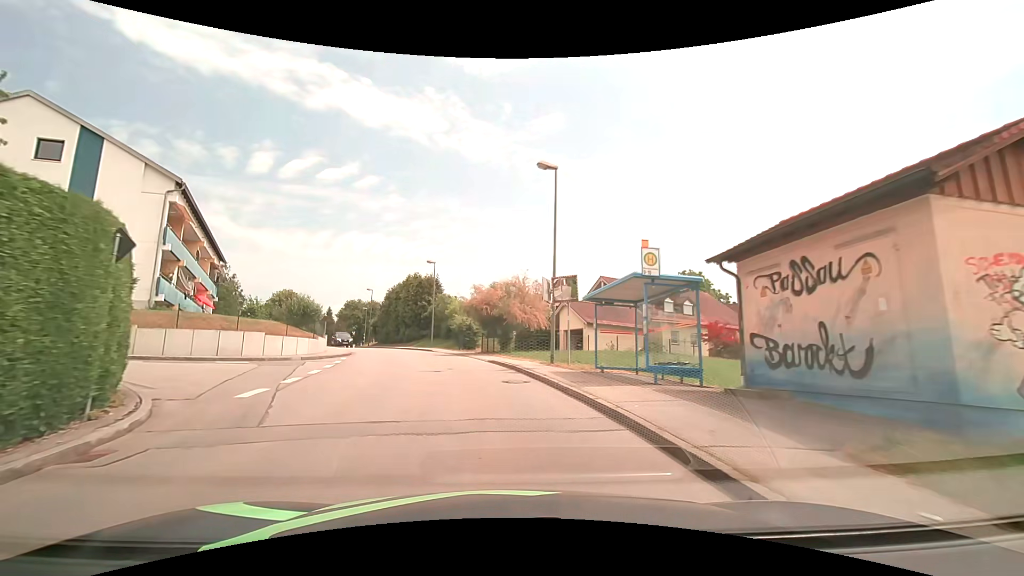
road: unclassified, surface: asphalt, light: Day
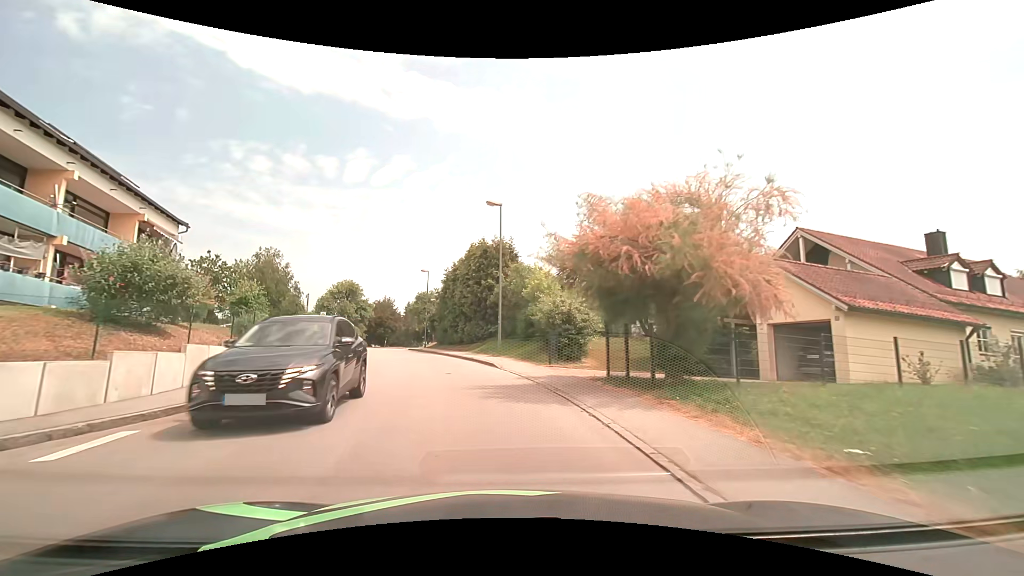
(-1.6, +20.6) m; -10°
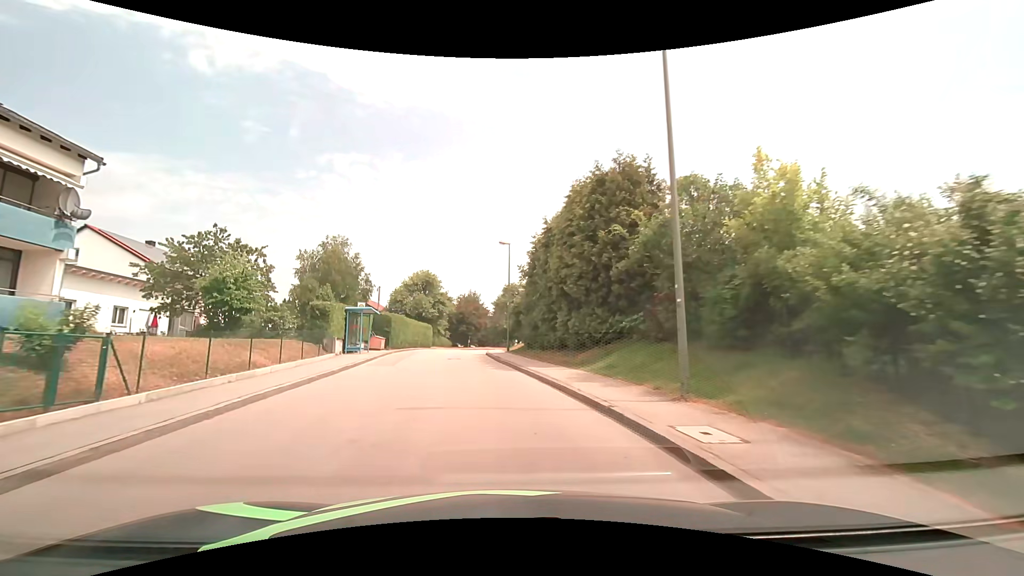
(-1.4, +15.7) m; -10°
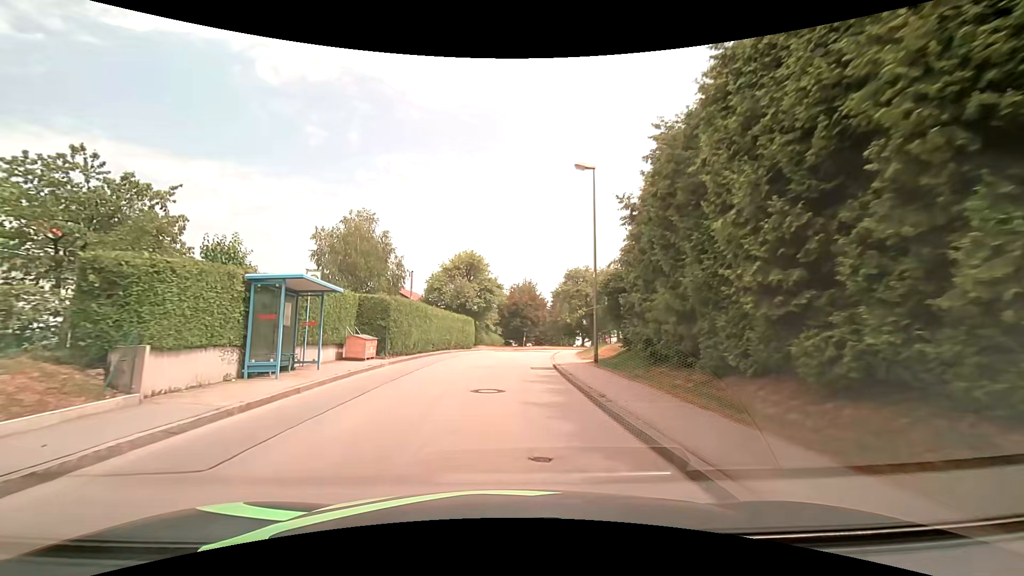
(-1.1, +15.9) m; -7°
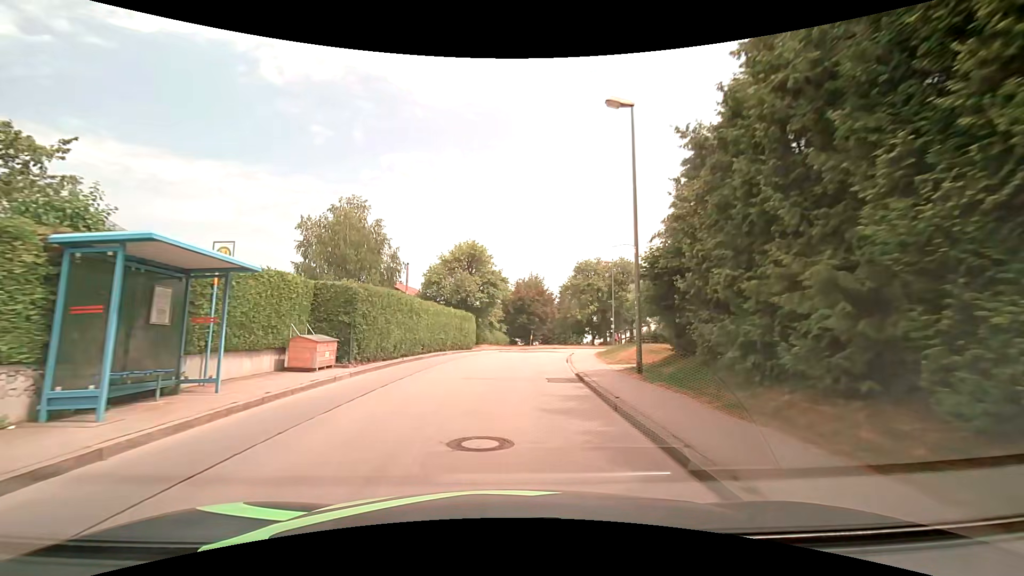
(0.0, +5.4) m; -1°
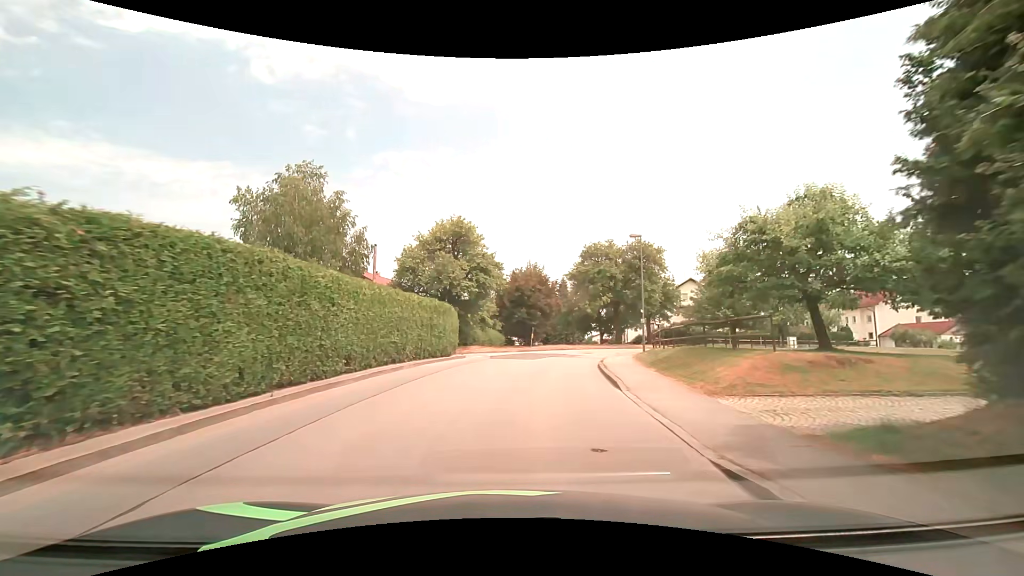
(0.0, +10.9) m; +1°
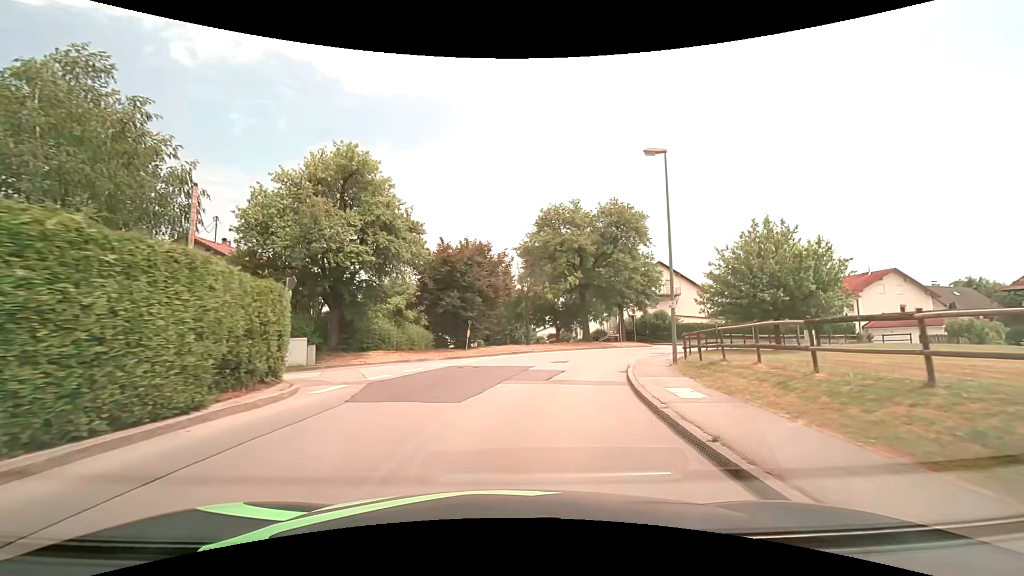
(+0.7, +15.9) m; +6°
